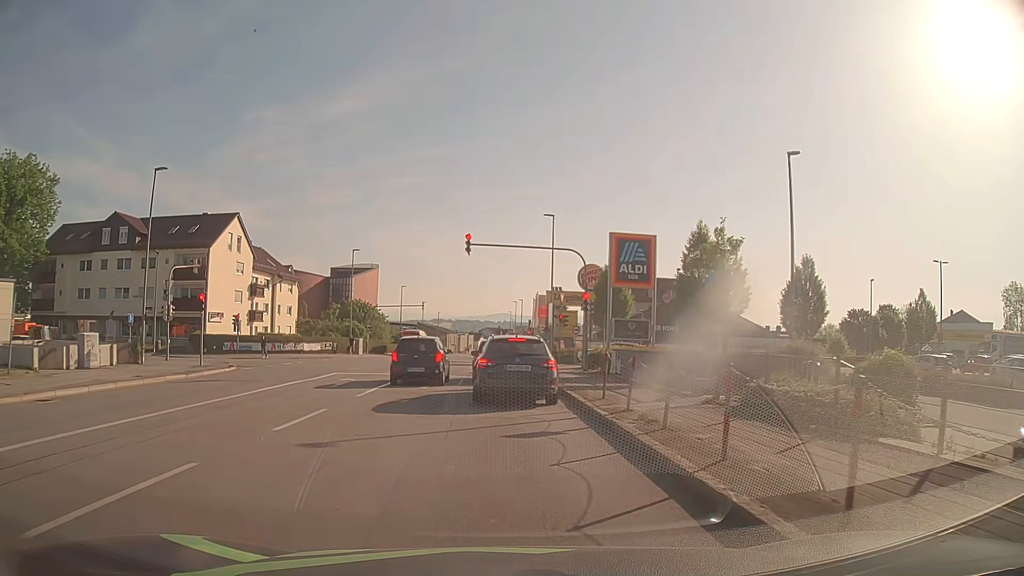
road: tertiary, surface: asphalt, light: Day
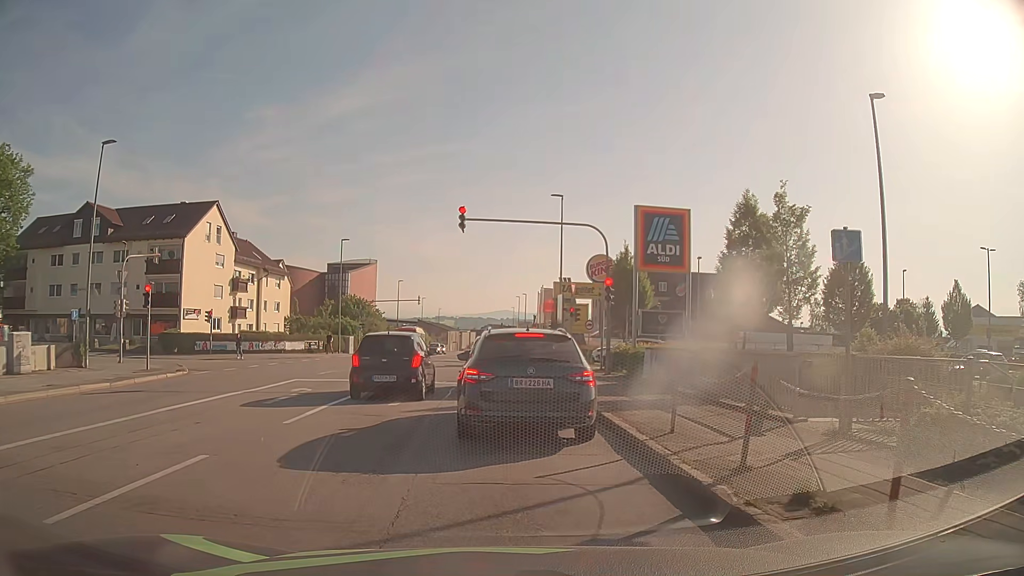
(0.0, +5.3) m; 0°
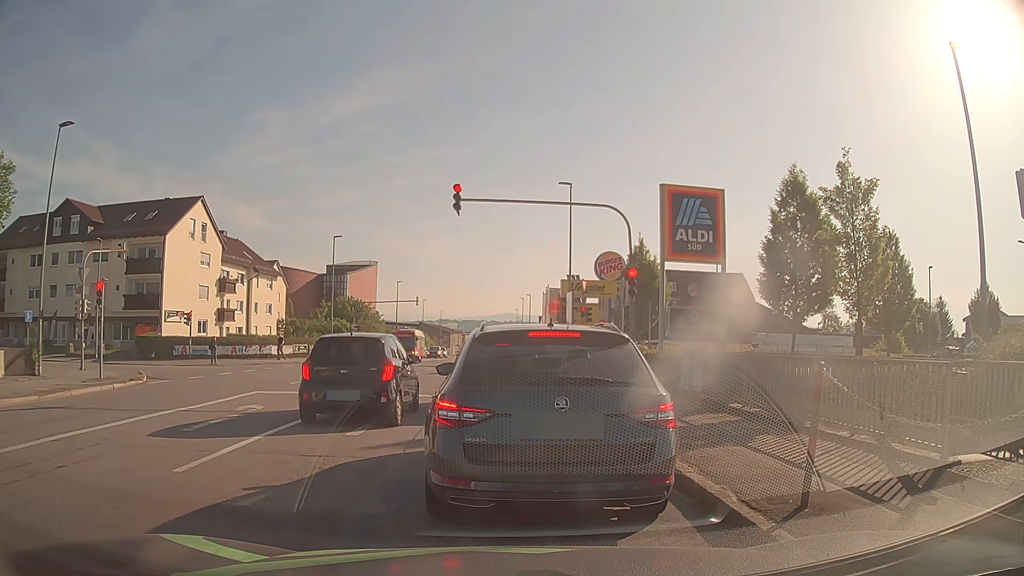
(0.0, +3.6) m; -1°
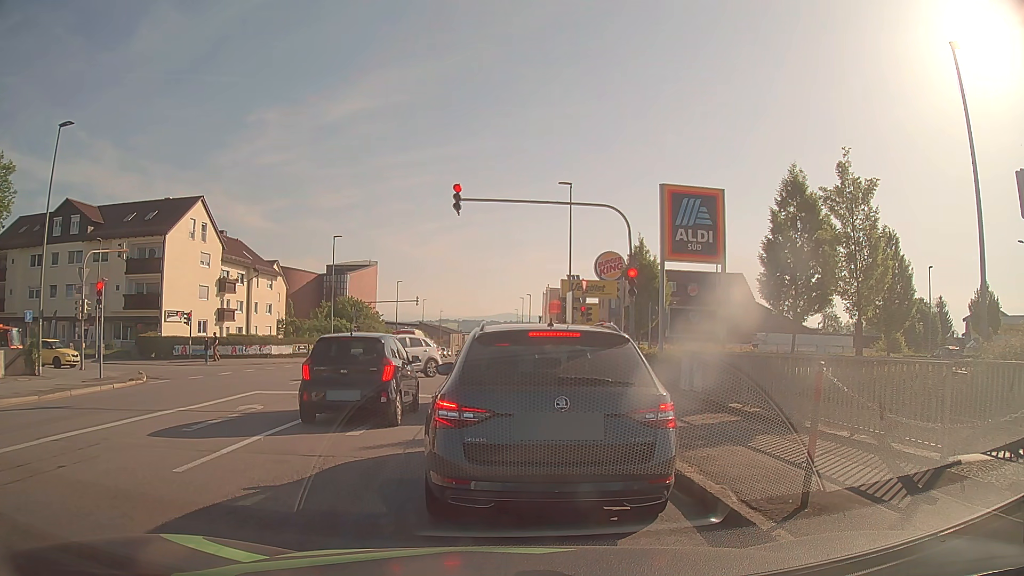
(0.0, 0.0) m; 0°
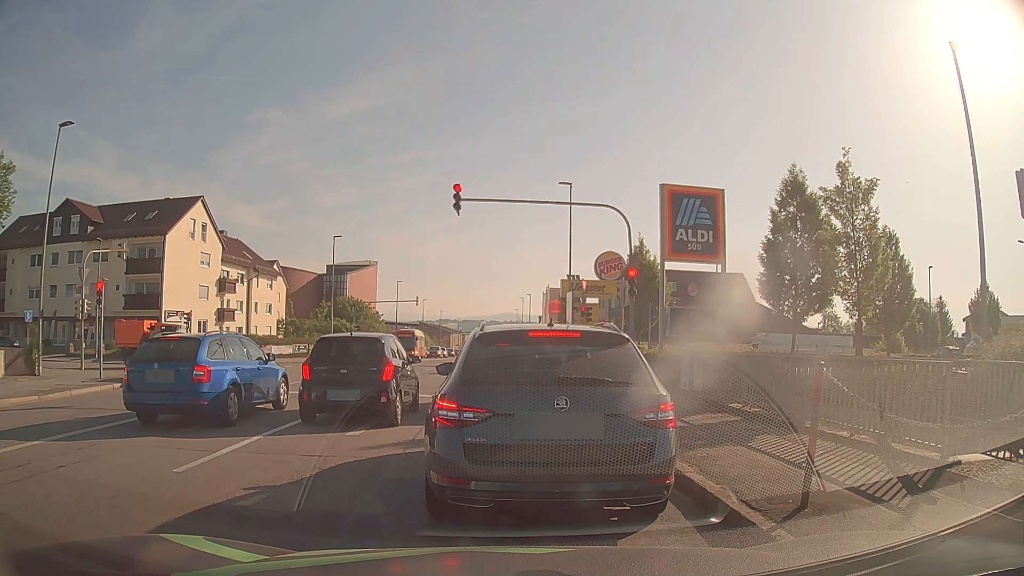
(0.0, 0.0) m; 0°
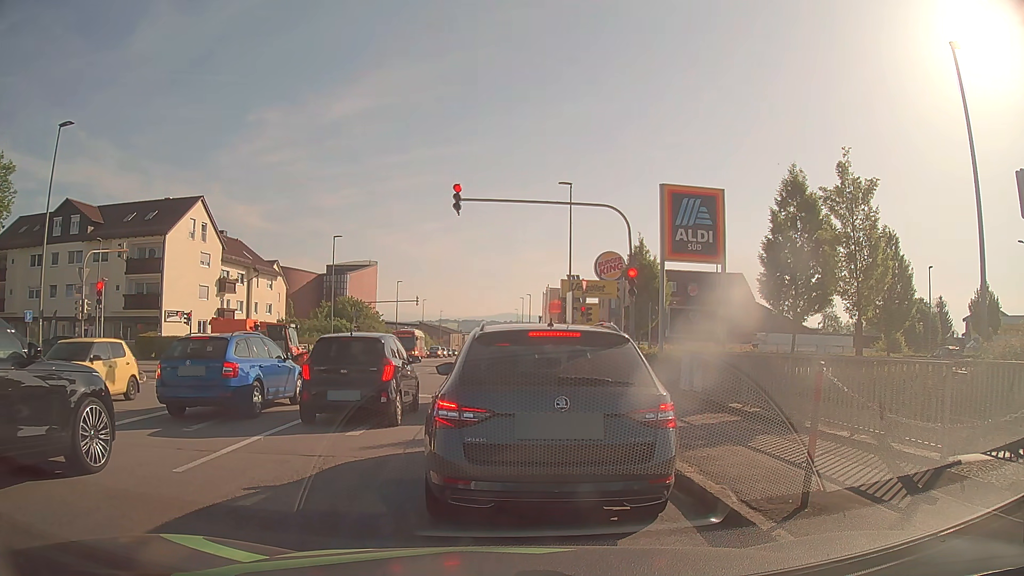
(0.0, 0.0) m; 0°
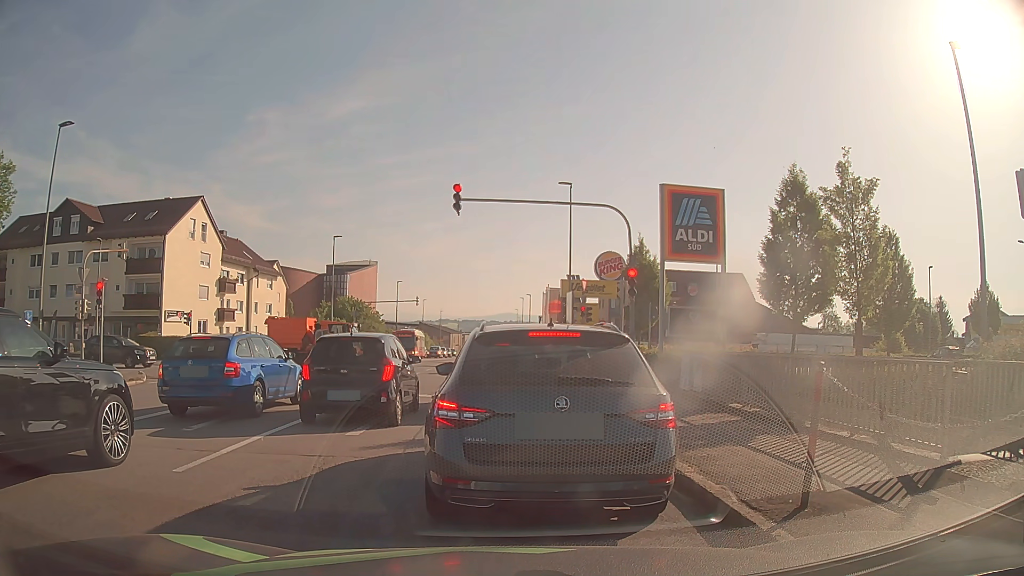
(0.0, 0.0) m; 0°
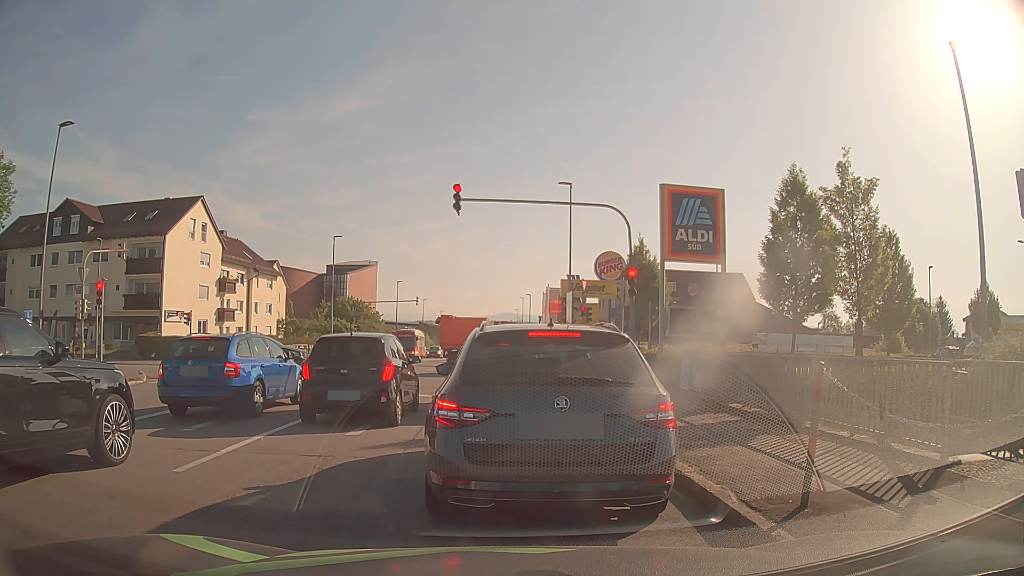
(0.0, 0.0) m; 0°
